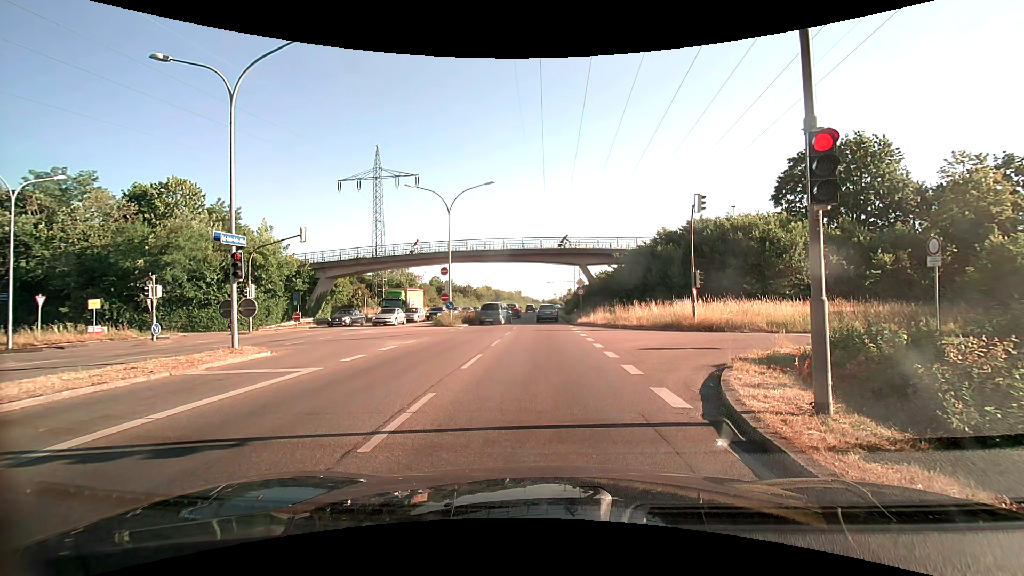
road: primary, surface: asphalt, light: Day
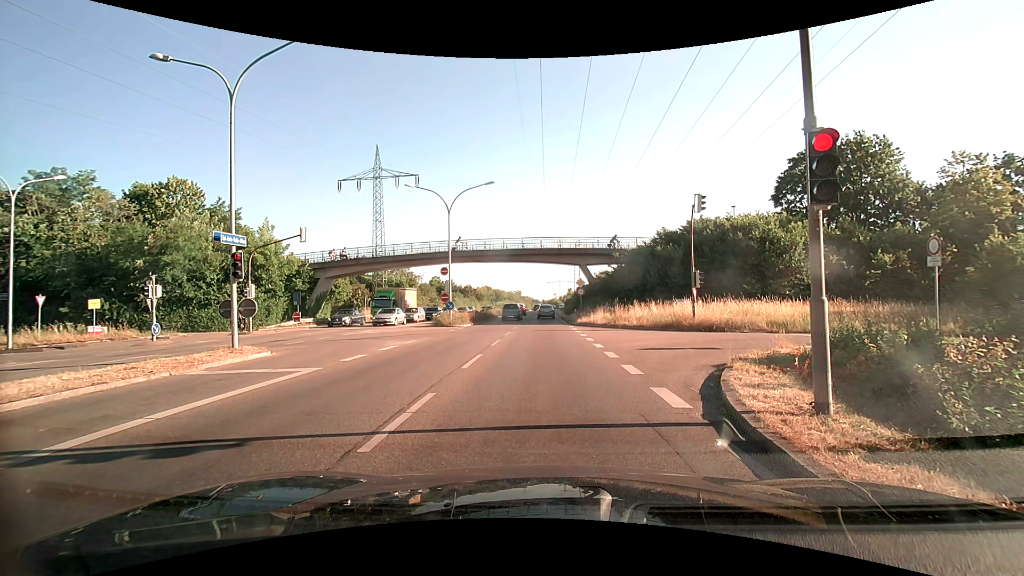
(0.0, 0.0) m; 0°
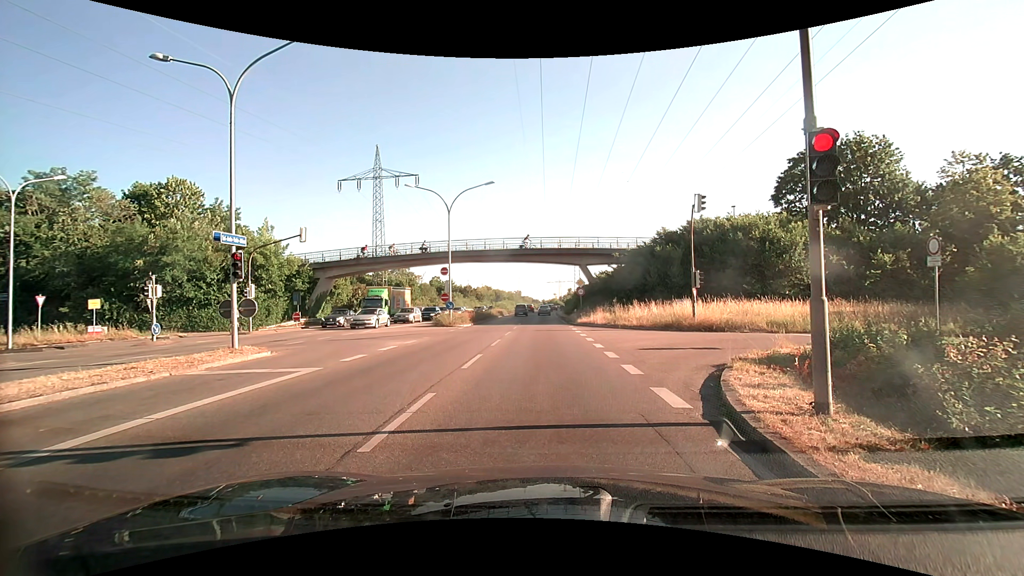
(0.0, 0.0) m; 0°
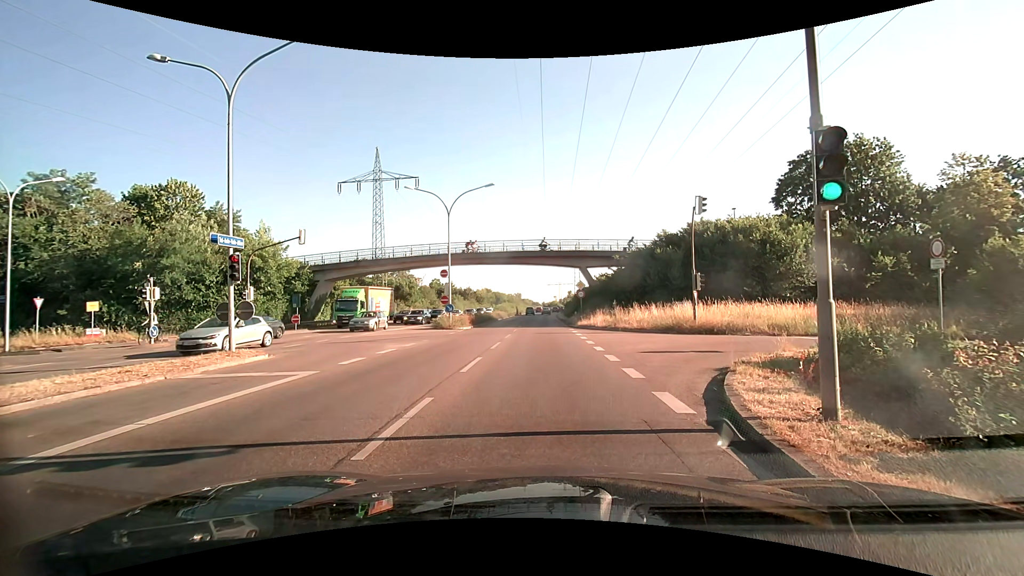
(0.0, +0.1) m; 0°
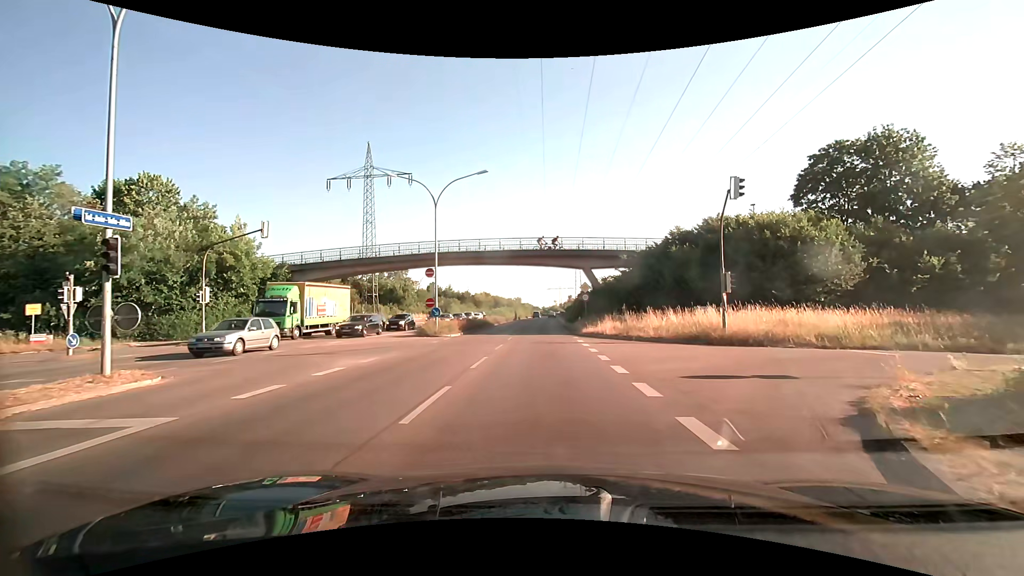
(0.0, +4.9) m; 0°
